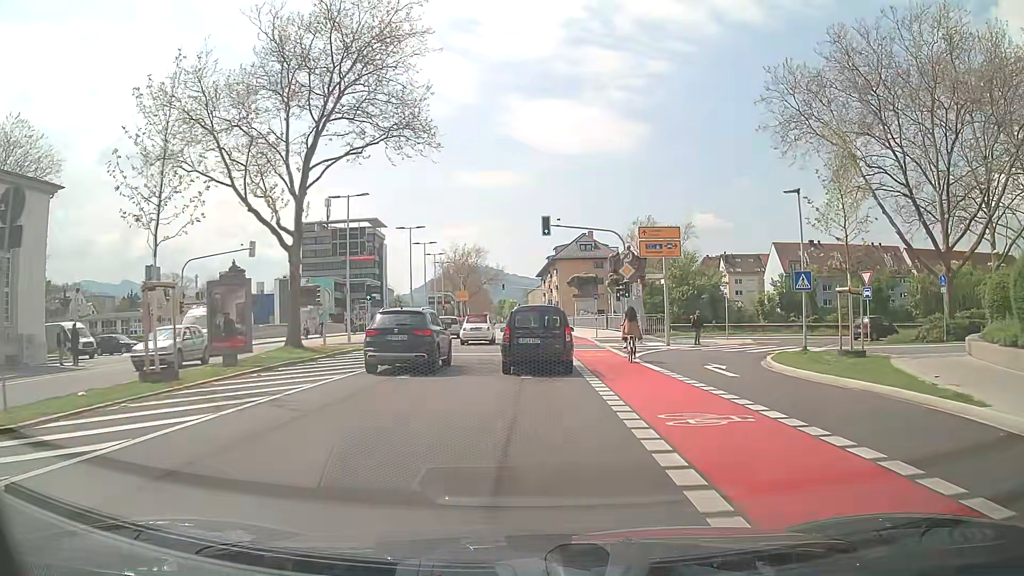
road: secondary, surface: asphalt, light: Day
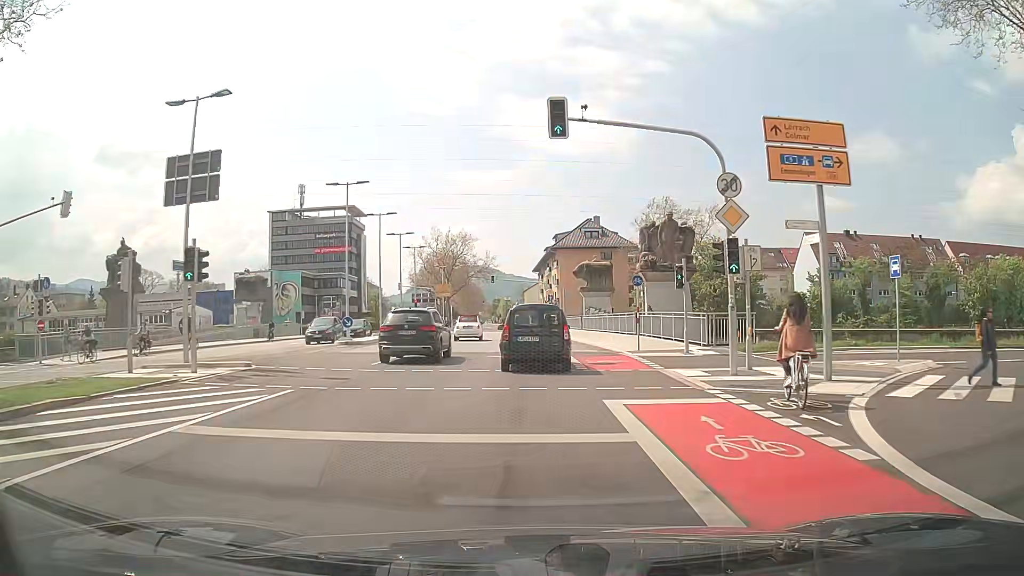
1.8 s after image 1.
(+0.1, +18.0) m; +1°
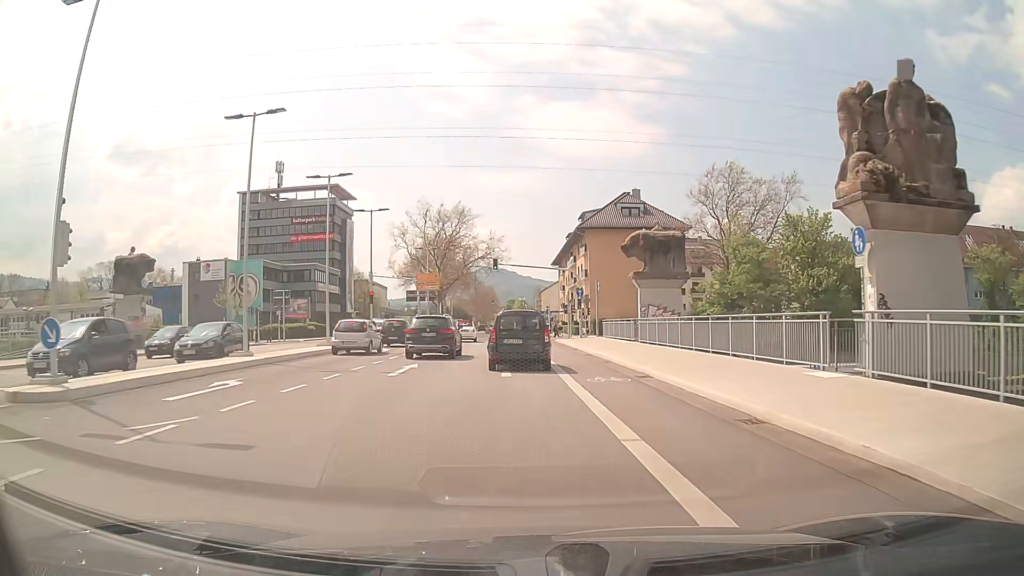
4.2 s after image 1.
(-0.3, +24.6) m; -2°
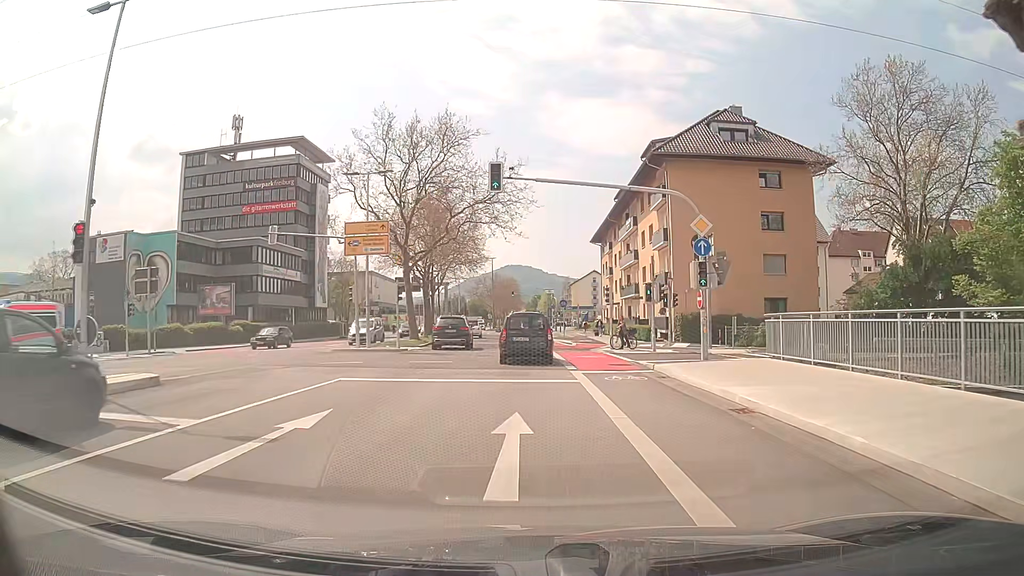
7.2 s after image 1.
(-0.8, +31.7) m; -2°
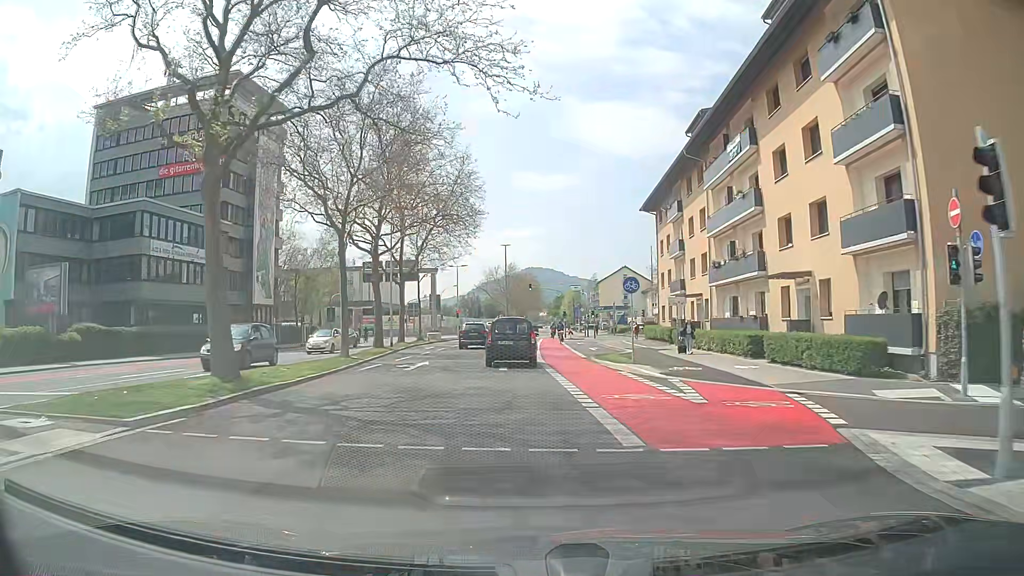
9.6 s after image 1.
(-0.3, +27.2) m; -2°
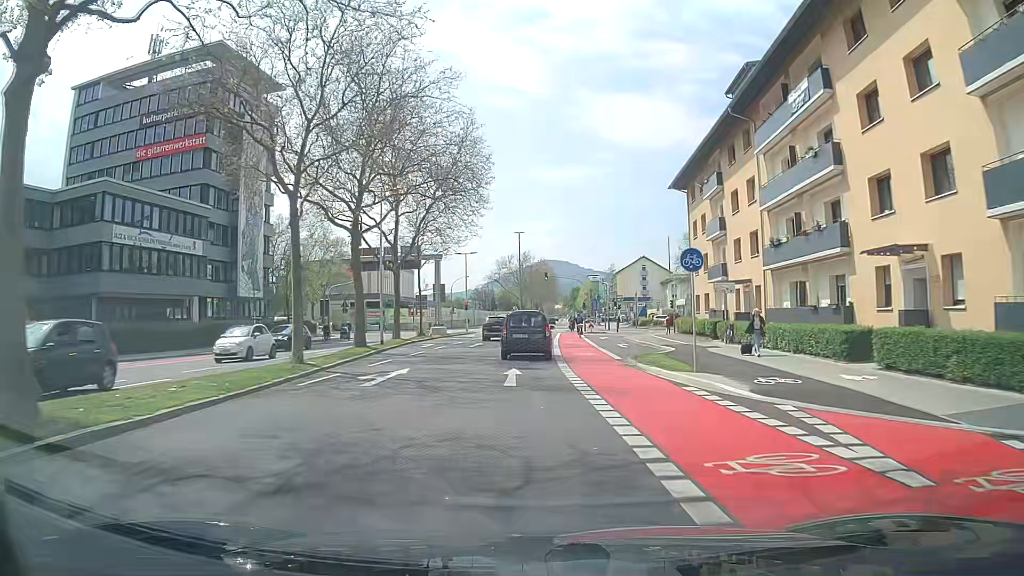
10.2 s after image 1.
(-0.1, +6.9) m; -2°
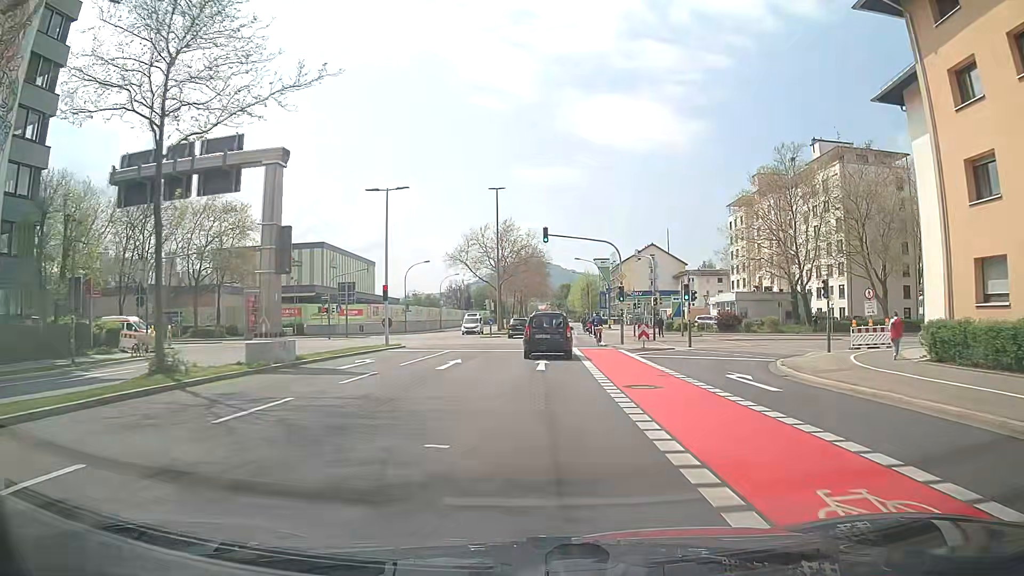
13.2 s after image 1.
(-0.1, +35.3) m; +1°
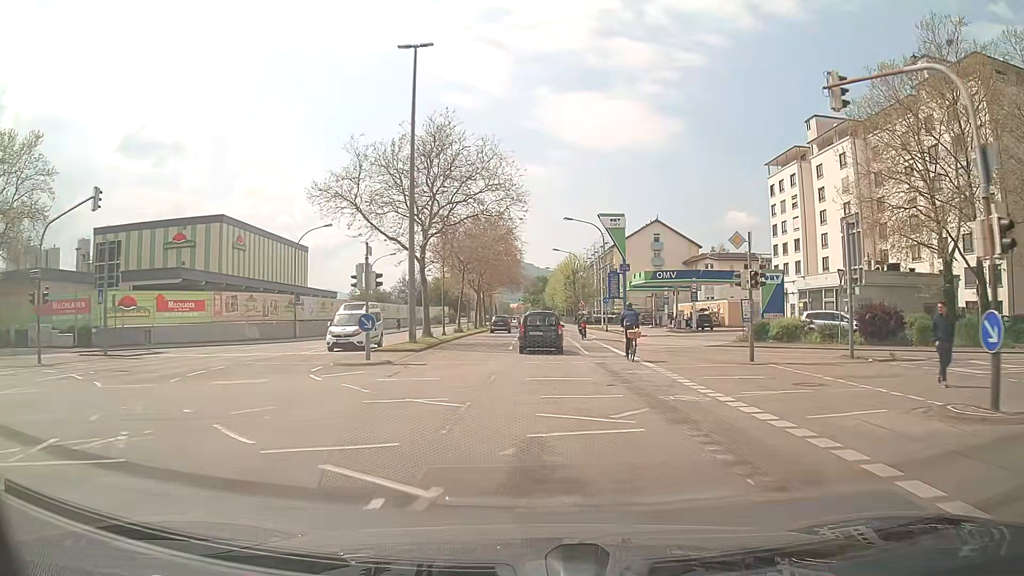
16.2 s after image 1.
(+1.0, +36.3) m; +3°
(0, +10) (0, +20) (0, +30) (0, +40) (0, +50) (0, +60) (0, +70) (-1, +80) (-2, +90) (-2, +100) m
